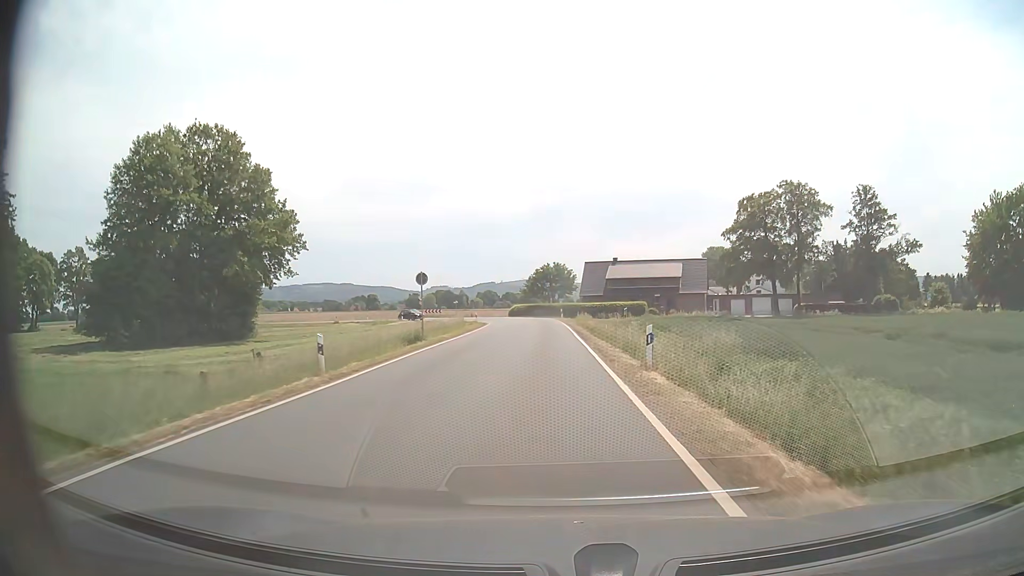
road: secondary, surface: asphalt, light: Day
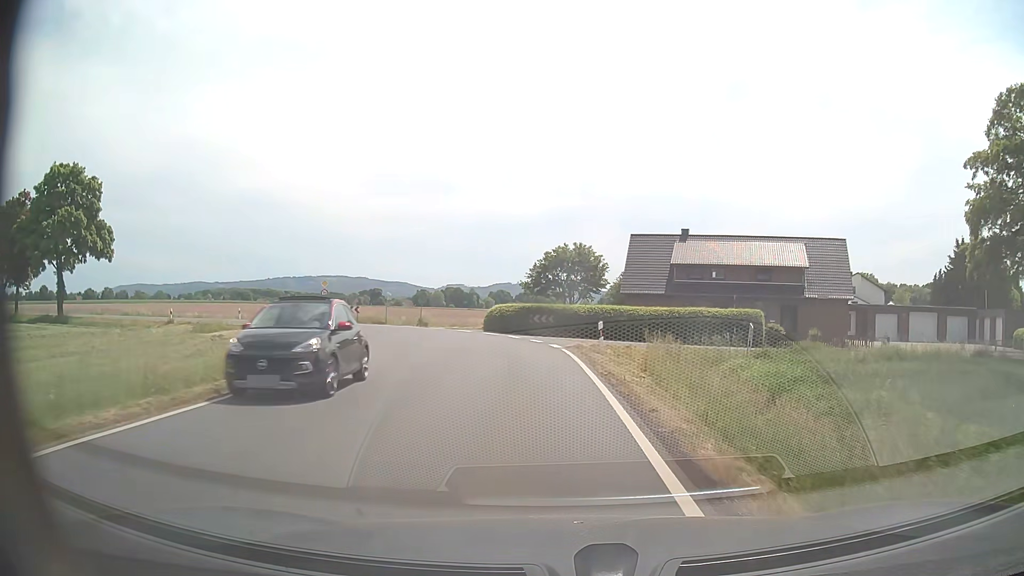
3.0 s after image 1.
(-0.4, +44.7) m; -1°
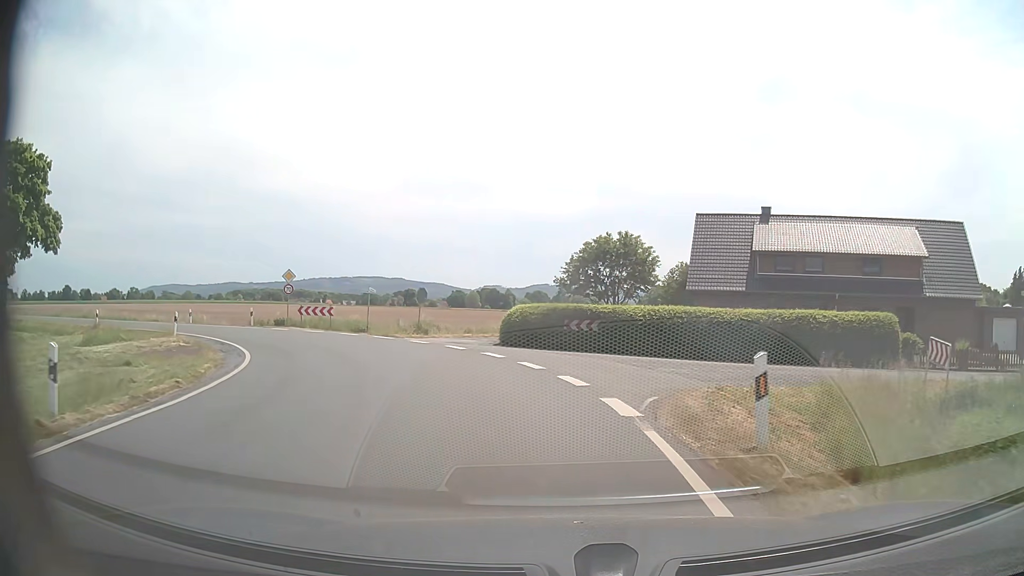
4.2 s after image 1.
(-0.3, +13.2) m; -3°
(-1, +10) (-3, +20) (-9, +28) (-17, +34) (-26, +38) (-35, +42) (-44, +45) (-54, +48) (-63, +52) (-73, +55) m
